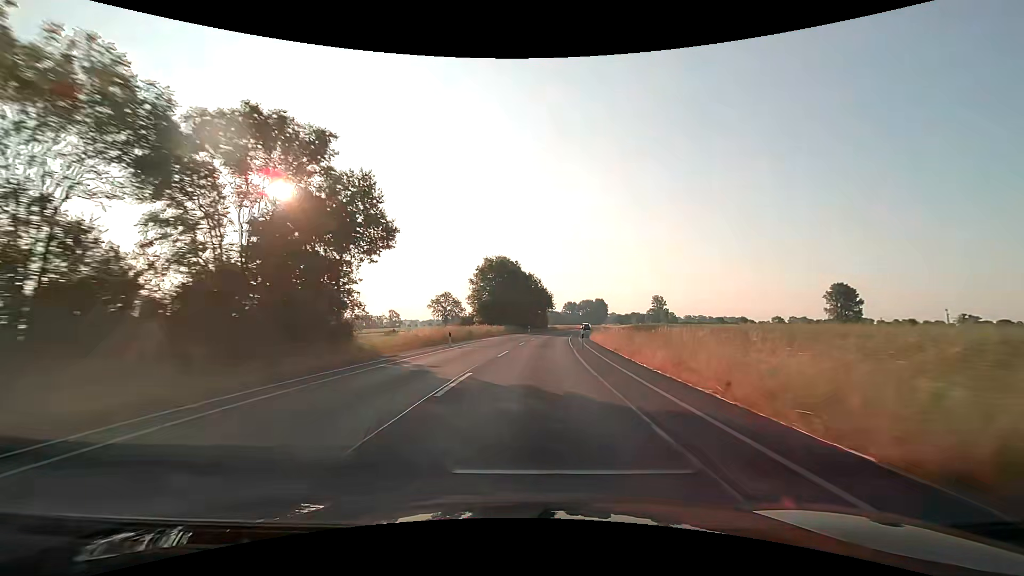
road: secondary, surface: asphalt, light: Day
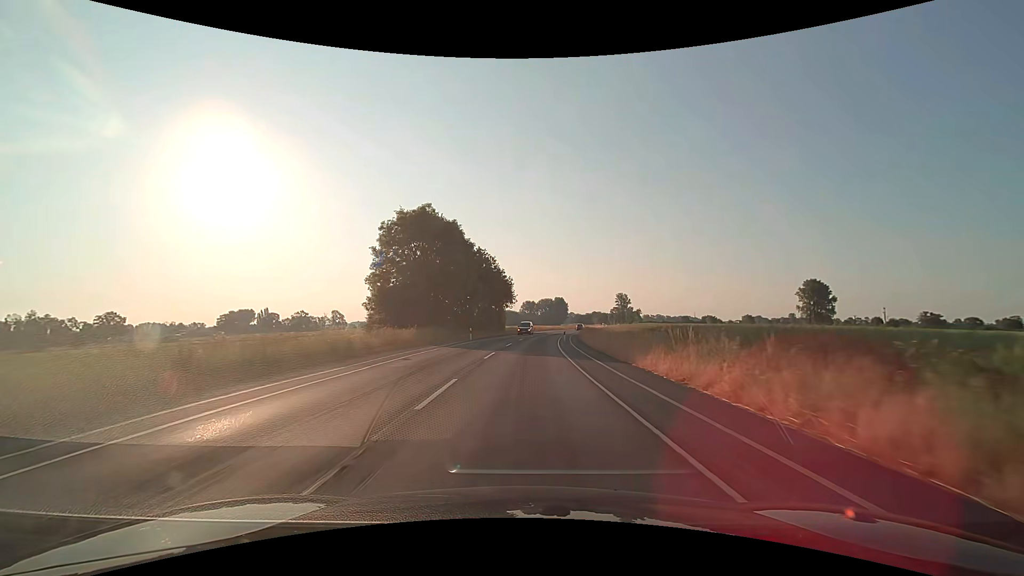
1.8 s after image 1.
(+1.6, +37.4) m; +5°
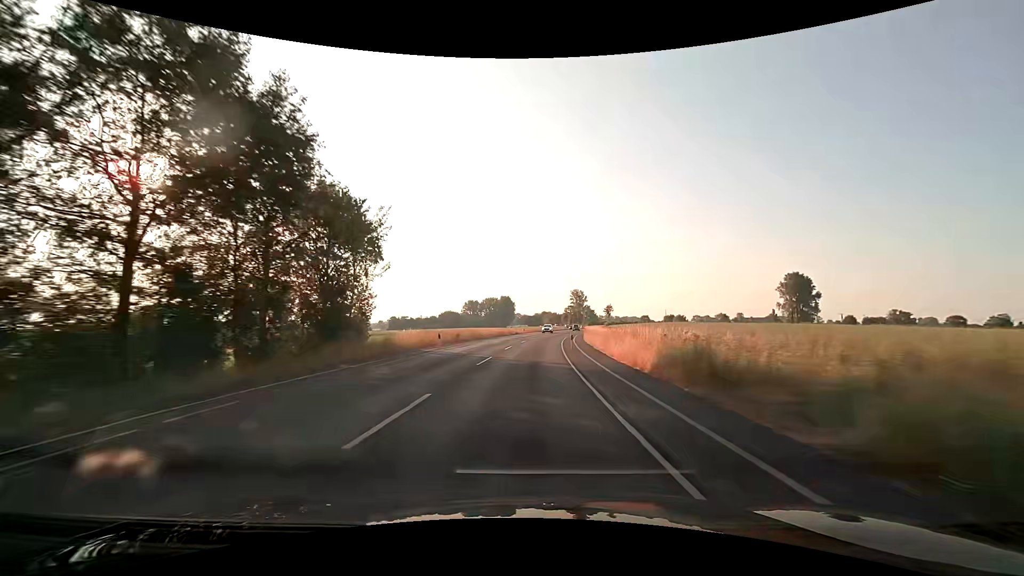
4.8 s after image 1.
(+3.2, +62.4) m; +6°
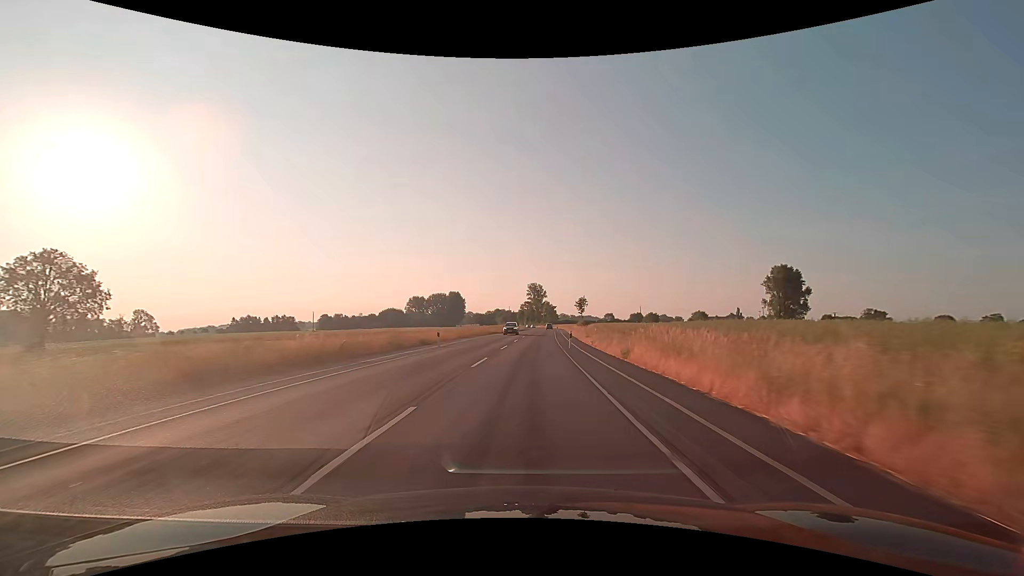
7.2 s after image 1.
(+2.2, +50.0) m; +5°
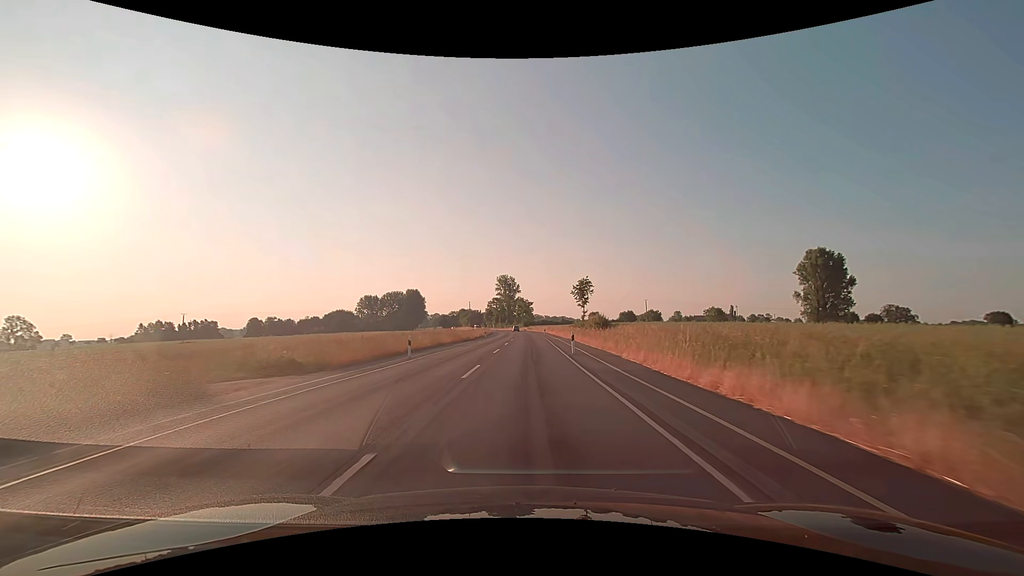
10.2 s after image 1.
(+2.0, +62.6) m; +3°
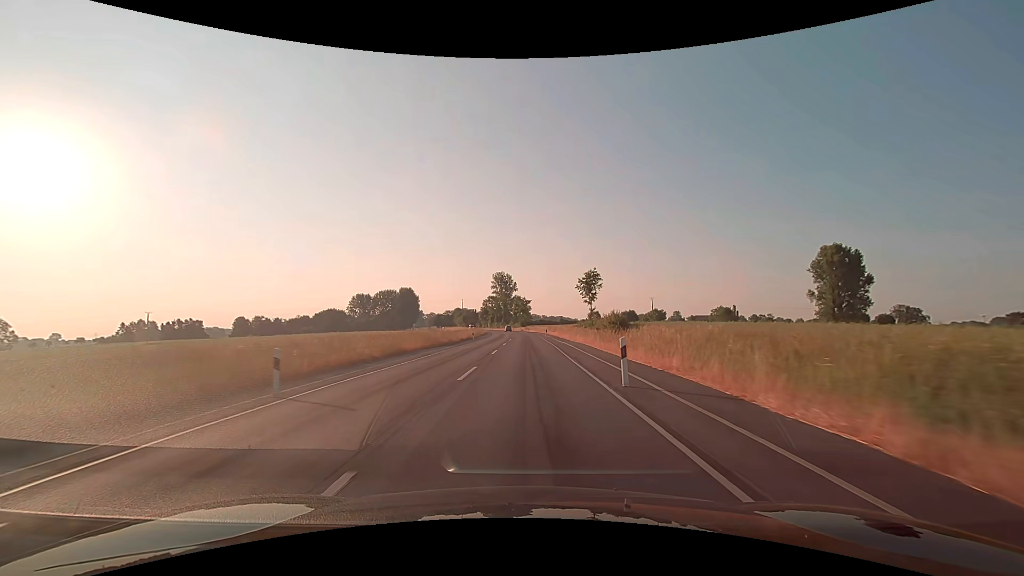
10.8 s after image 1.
(0.0, +12.5) m; 0°
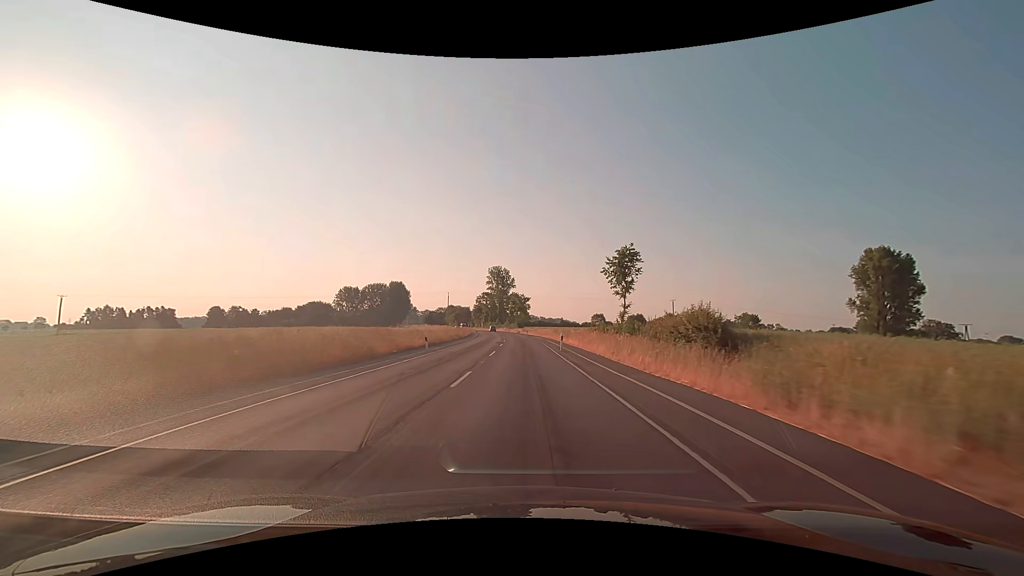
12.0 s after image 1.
(0.0, +25.0) m; 0°
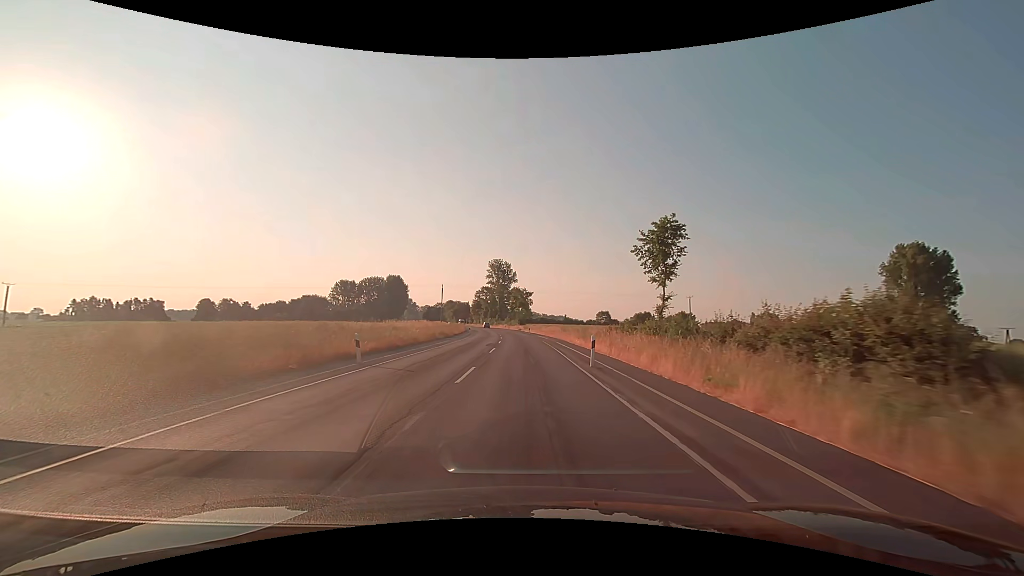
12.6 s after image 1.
(0.0, +12.5) m; 0°
(0, +10) (0, +20) (0, +30) (0, +40) (-1, +50) (-1, +60) (-2, +70) (-2, +80) (-3, +90) (-4, +100) m
